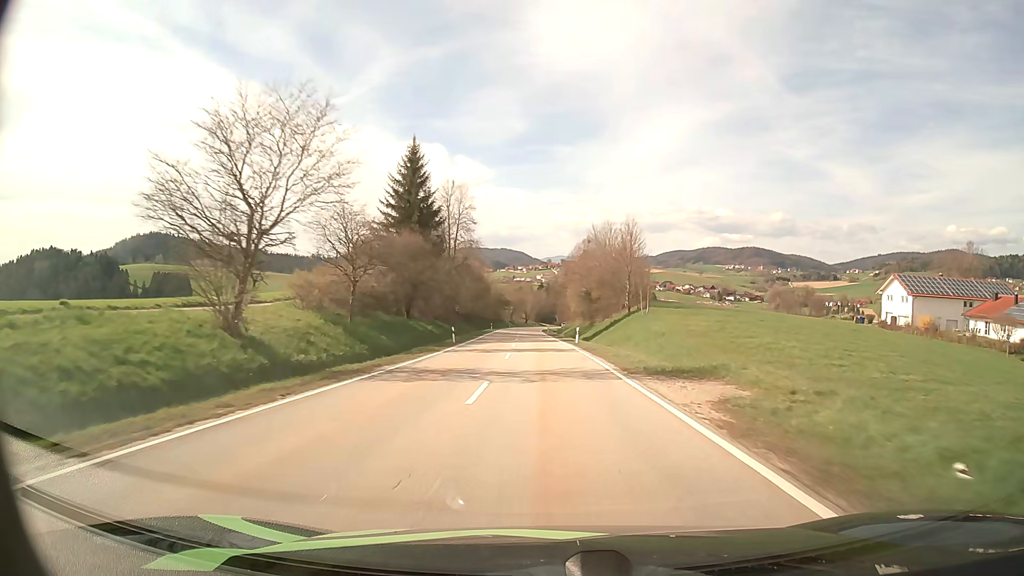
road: secondary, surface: asphalt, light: Day
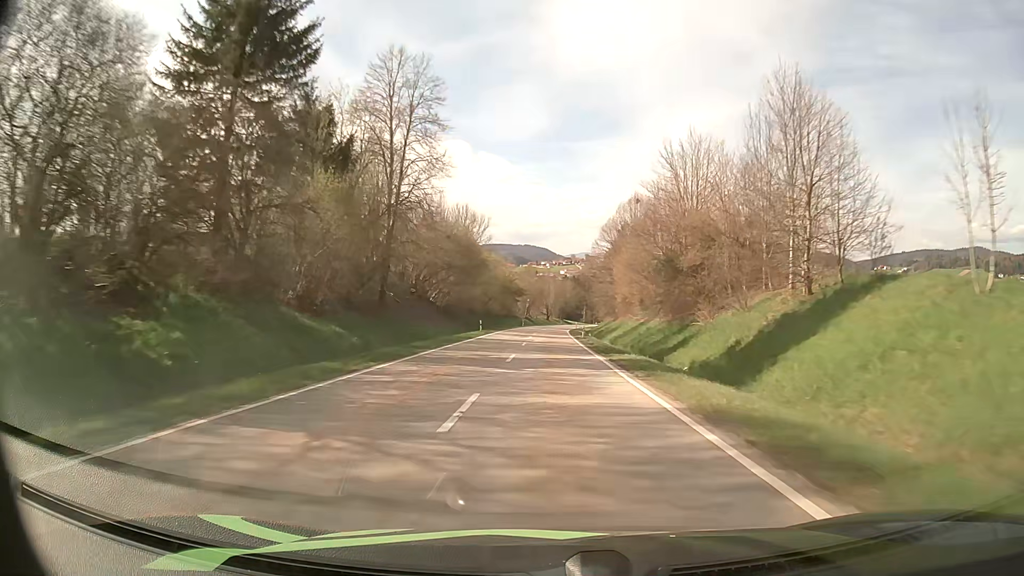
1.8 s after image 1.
(-0.9, +41.9) m; -2°
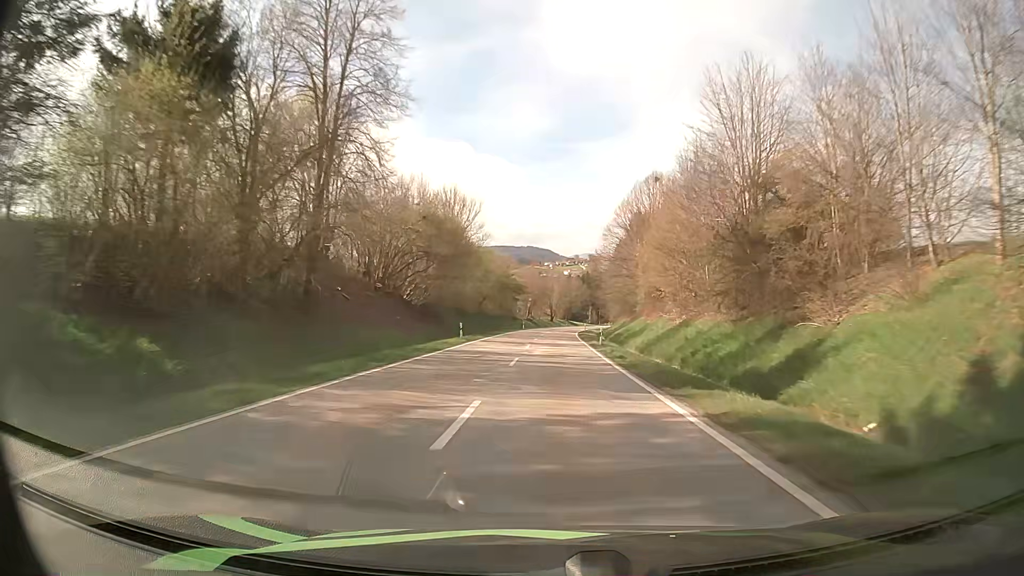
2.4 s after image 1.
(-0.1, +14.1) m; 0°
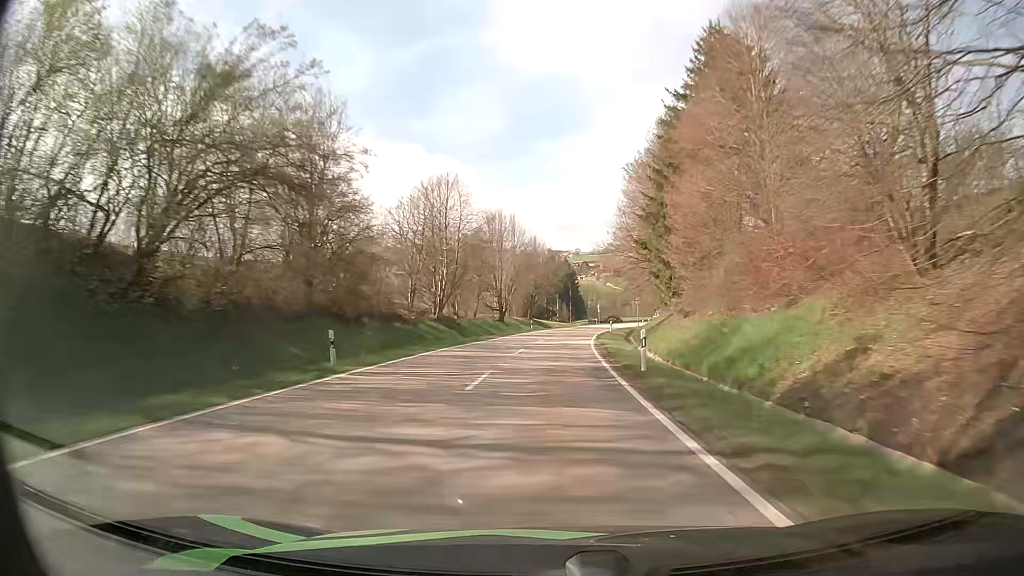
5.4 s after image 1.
(+1.0, +70.9) m; +3°
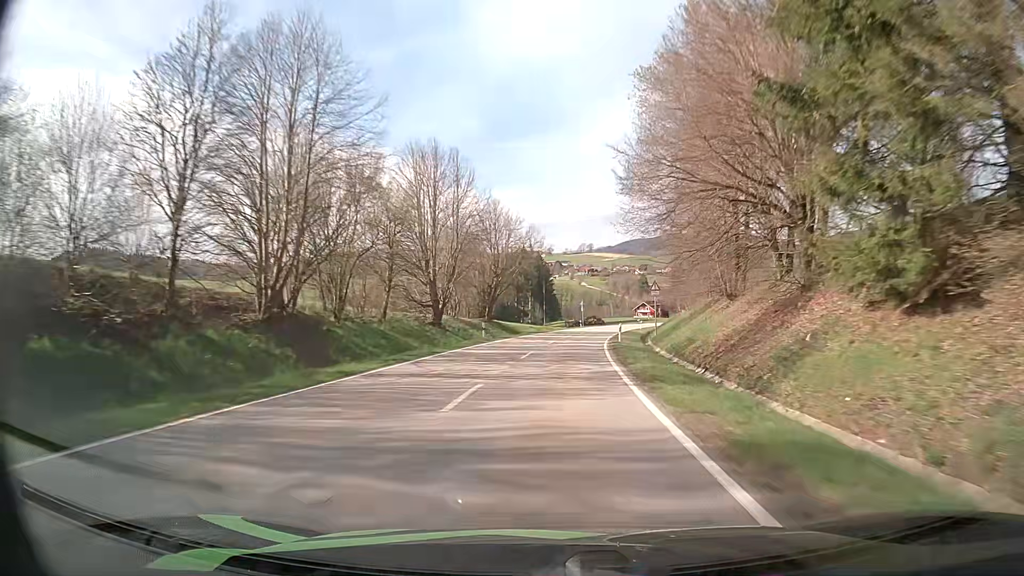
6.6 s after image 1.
(+0.5, +28.3) m; +2°
(0, +10) (0, +20) (+1, +30) (+2, +40) (+3, +50) (+4, +60) (+6, +70) (+8, +79) (+10, +89) (+12, +99) m
